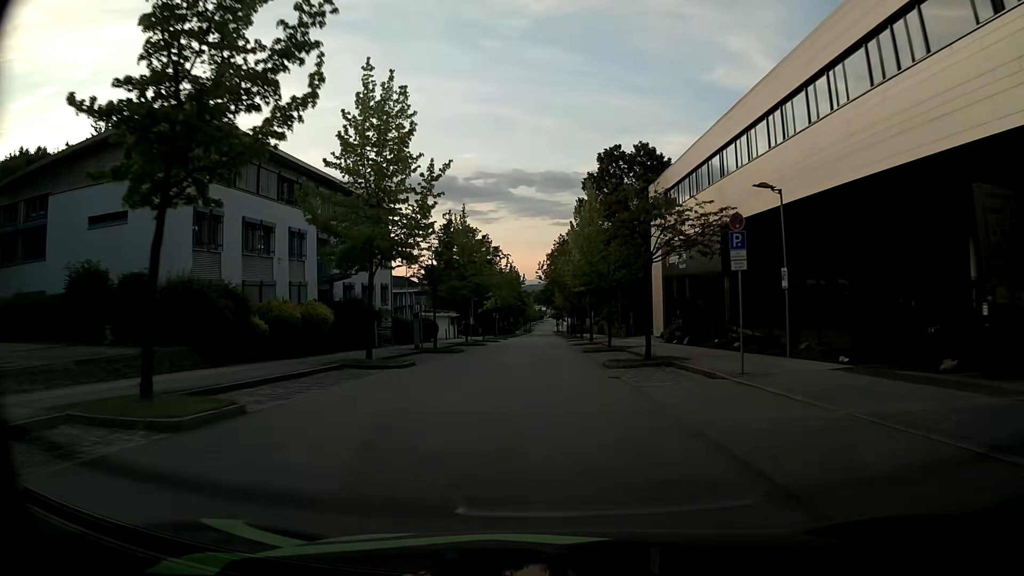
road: residential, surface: asphalt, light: Day
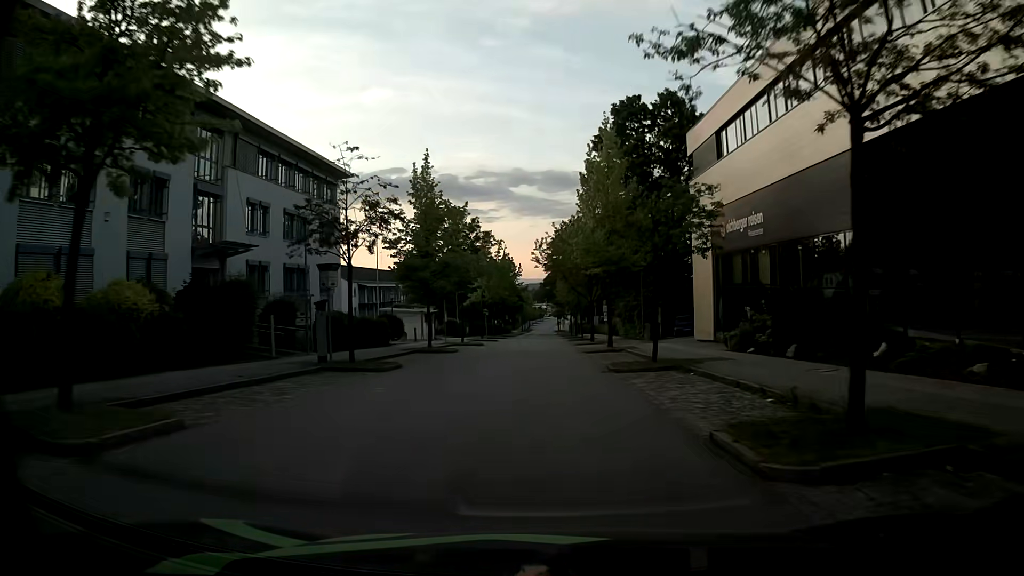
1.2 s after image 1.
(0.0, +16.0) m; 0°
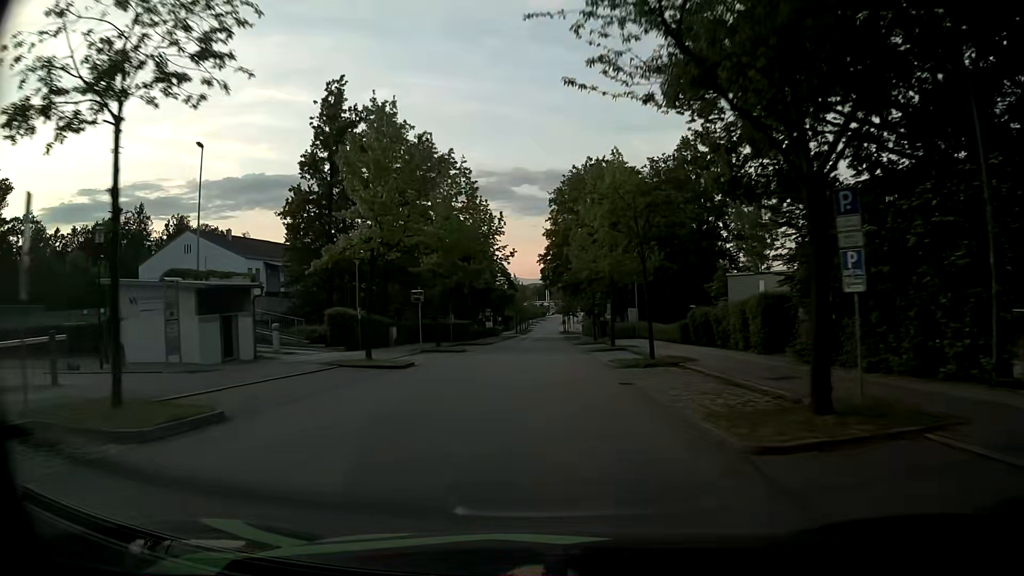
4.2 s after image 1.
(-0.2, +41.2) m; 0°
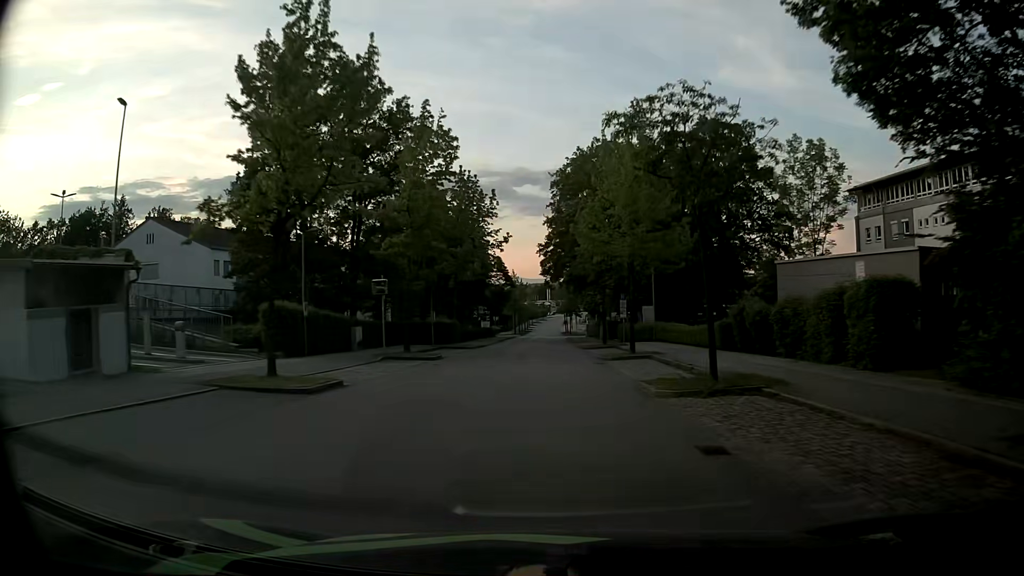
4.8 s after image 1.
(-0.1, +8.3) m; 0°
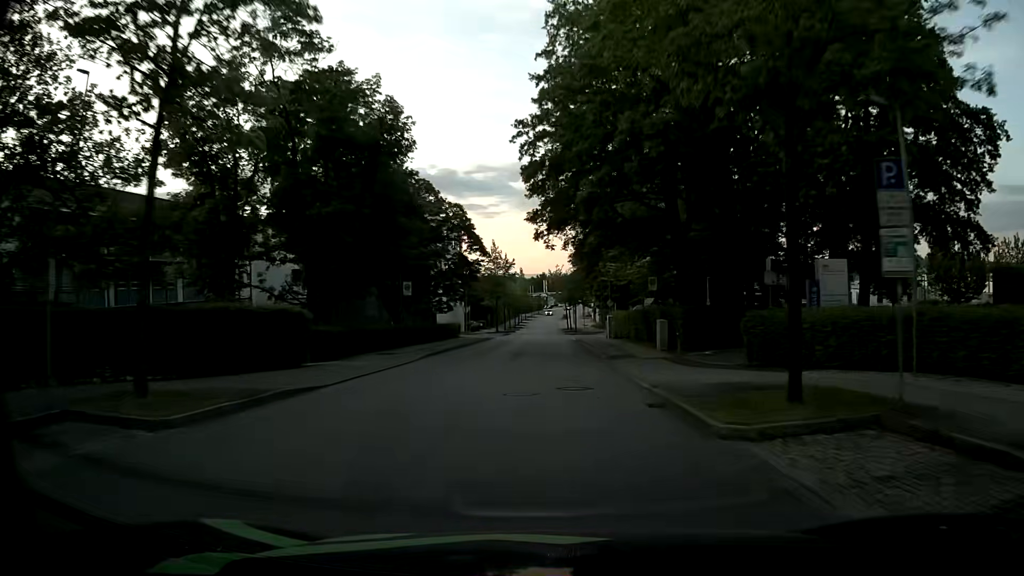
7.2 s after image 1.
(0.0, +33.3) m; 0°
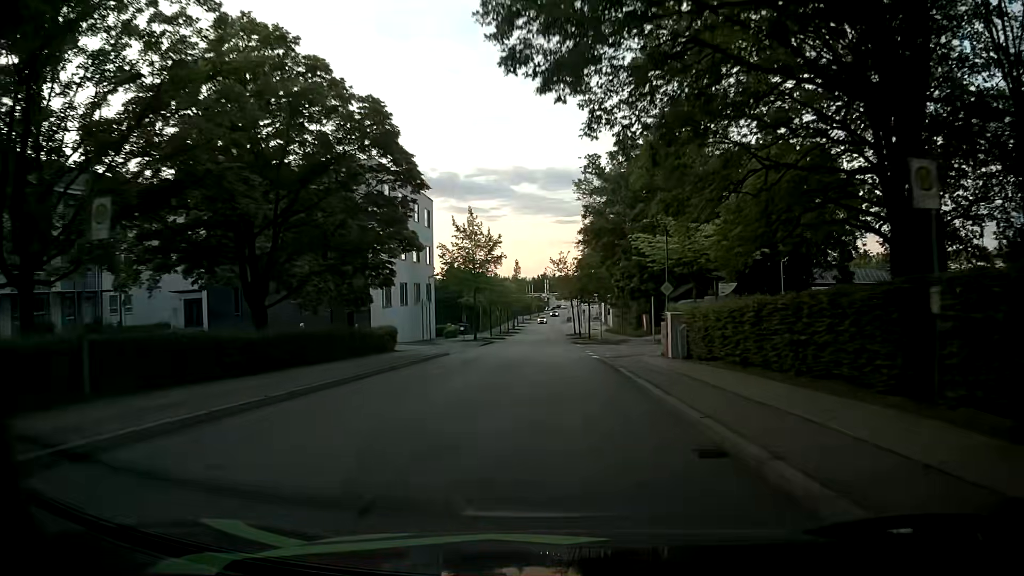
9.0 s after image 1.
(0.0, +24.0) m; -1°
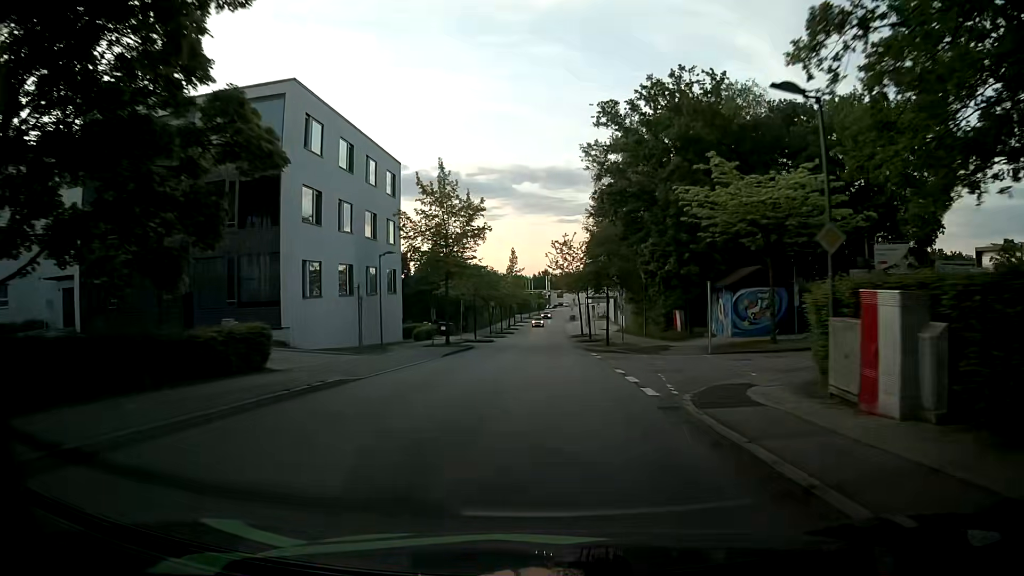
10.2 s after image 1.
(+0.1, +15.6) m; +1°
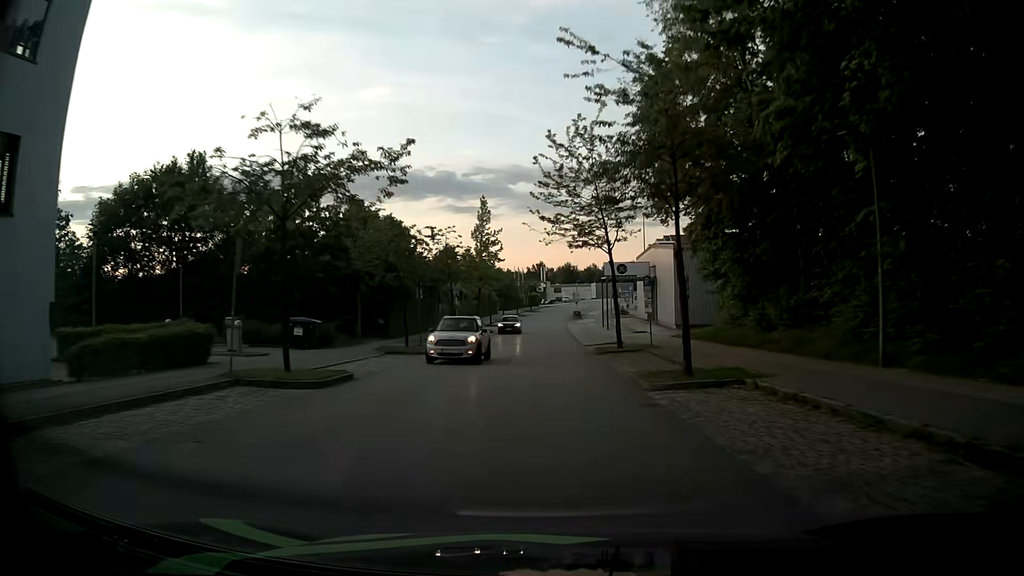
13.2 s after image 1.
(-0.1, +38.5) m; 0°
(0, +10) (0, +20) (0, +30) (0, +40) (0, +50) (0, +60) (0, +70) (0, +80) (0, +90) (+1, +100) m
